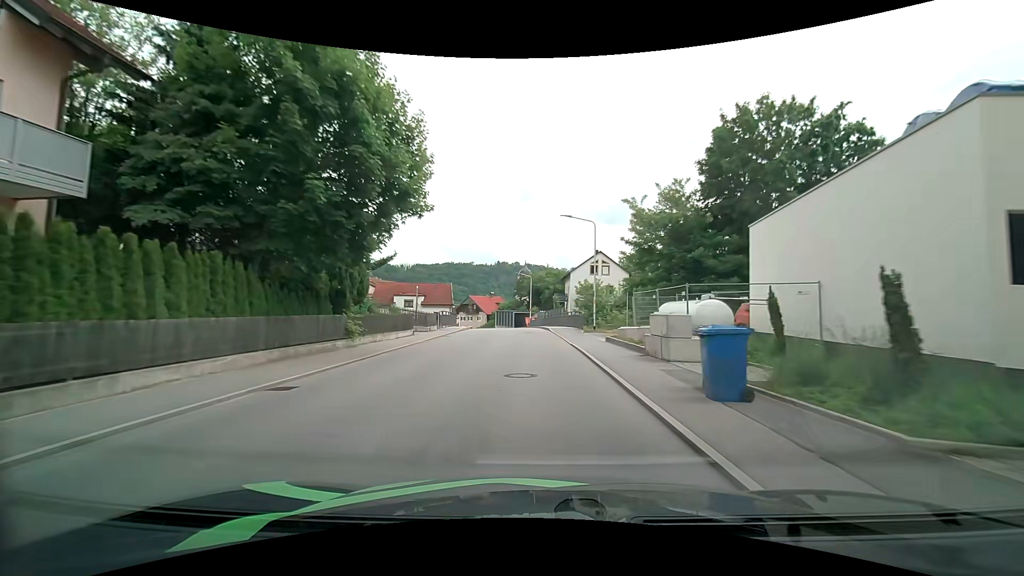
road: tertiary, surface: asphalt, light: Day
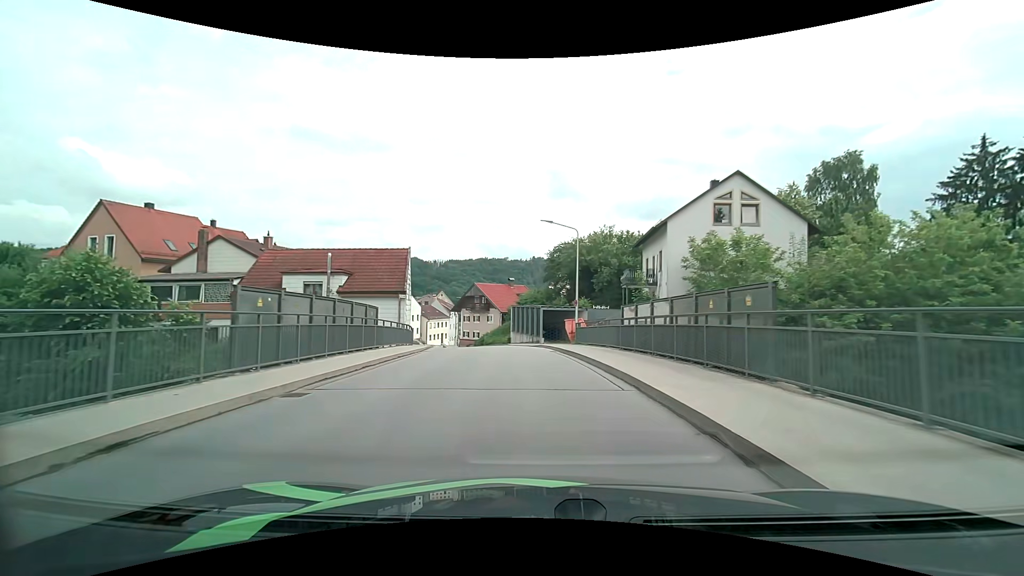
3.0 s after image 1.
(-0.8, +38.3) m; -4°
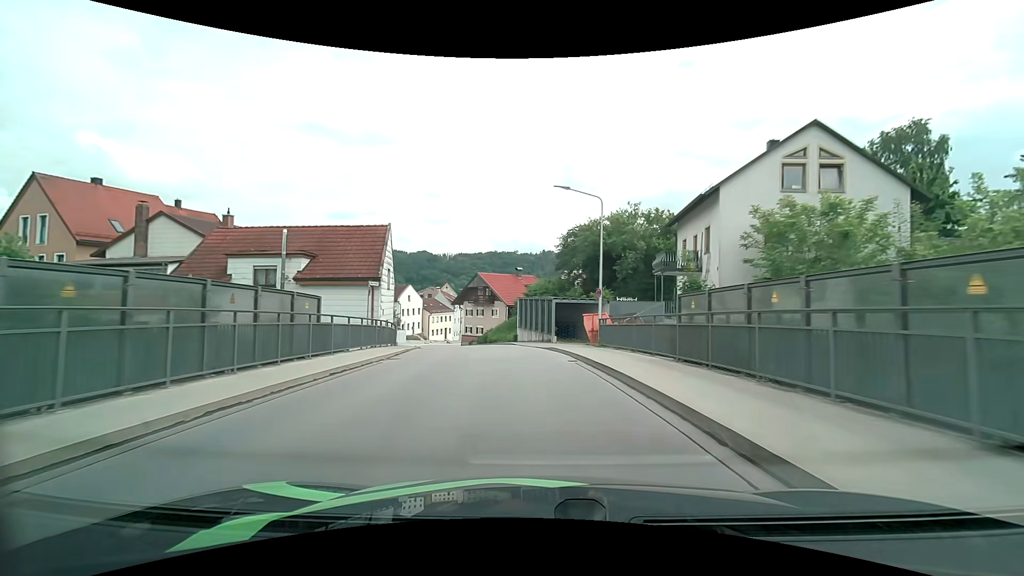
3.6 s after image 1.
(-0.1, +7.0) m; -1°
(0, +10) (-1, +20) (-3, +30) (-5, +39) (-9, +49) (-11, +59) (-13, +68) (-13, +78) (-12, +88) (-11, +98) m
